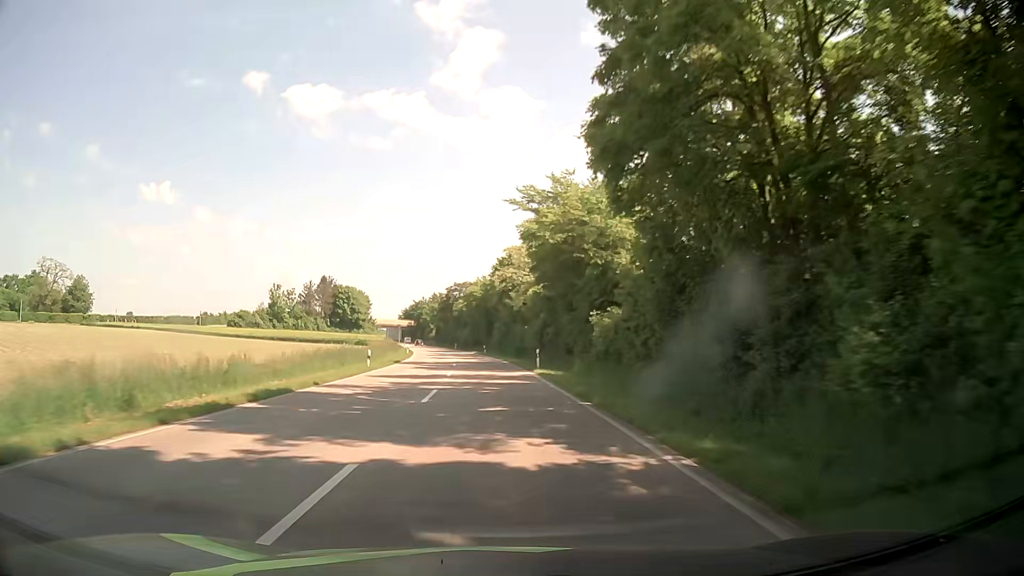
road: secondary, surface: asphalt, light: Day
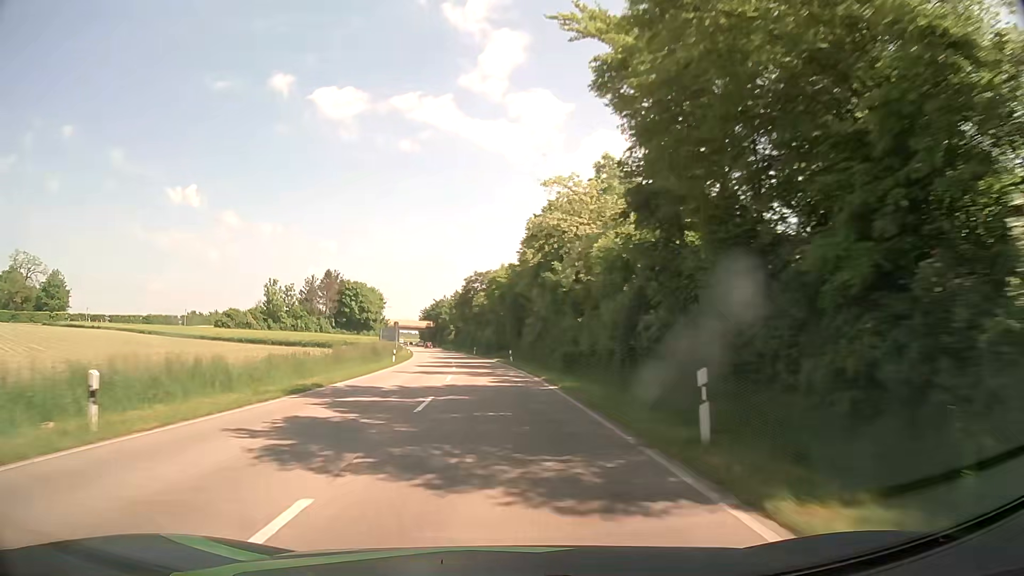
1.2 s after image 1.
(-0.6, +25.9) m; -3°
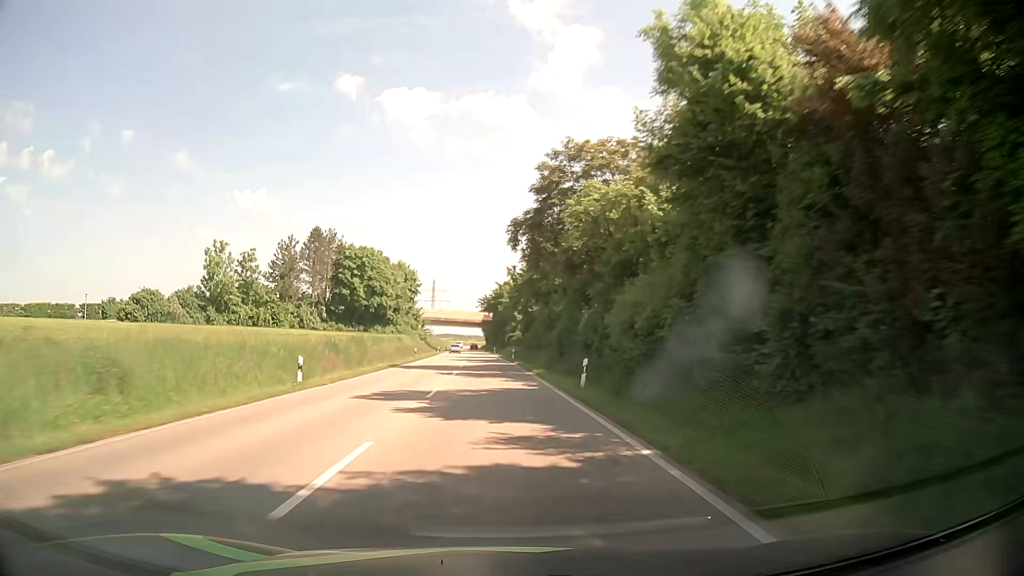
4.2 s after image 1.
(-3.9, +69.5) m; -7°
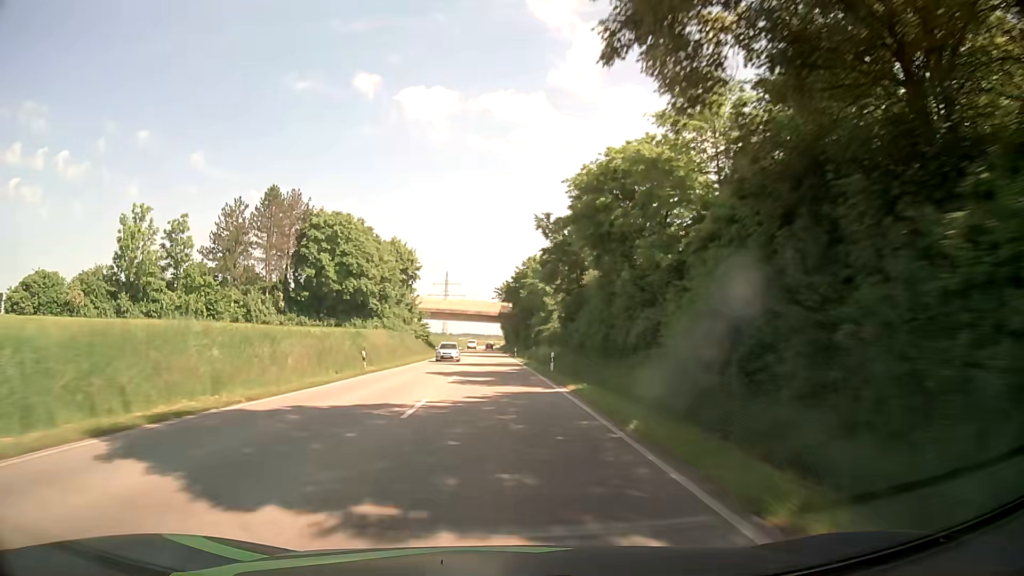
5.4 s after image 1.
(-0.4, +29.3) m; -2°
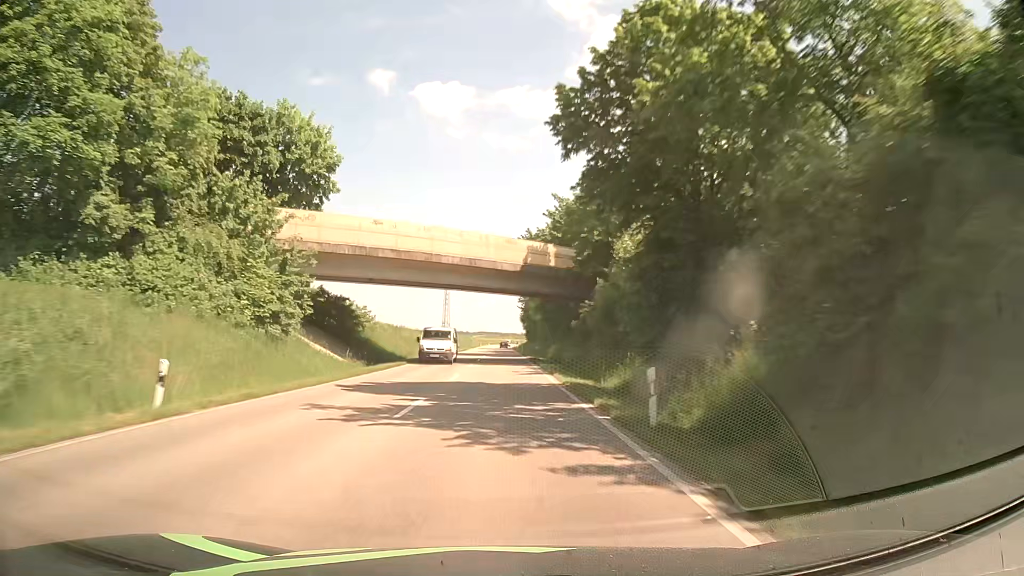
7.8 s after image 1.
(-0.9, +60.8) m; -1°
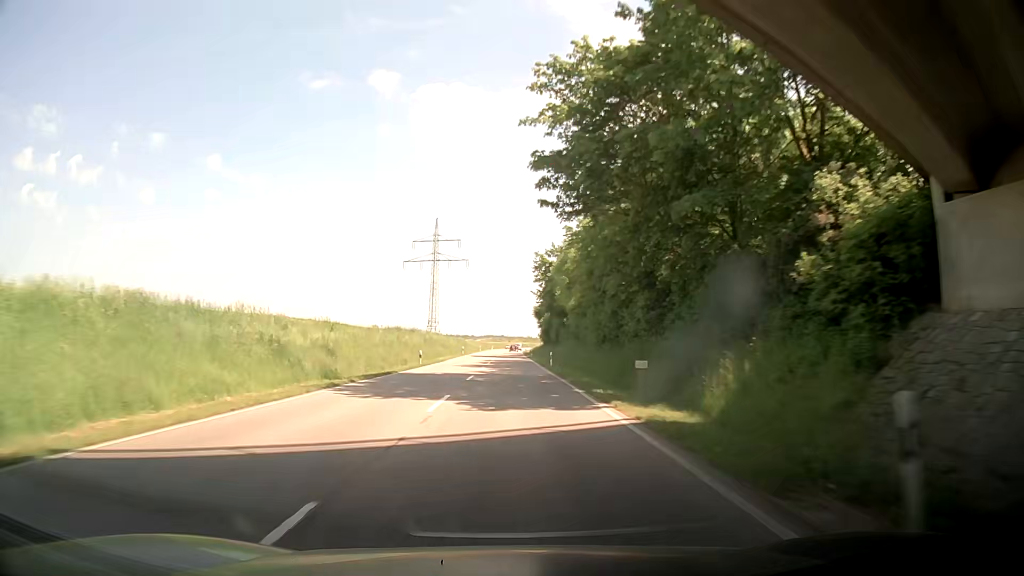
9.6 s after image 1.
(-0.3, +46.4) m; 0°
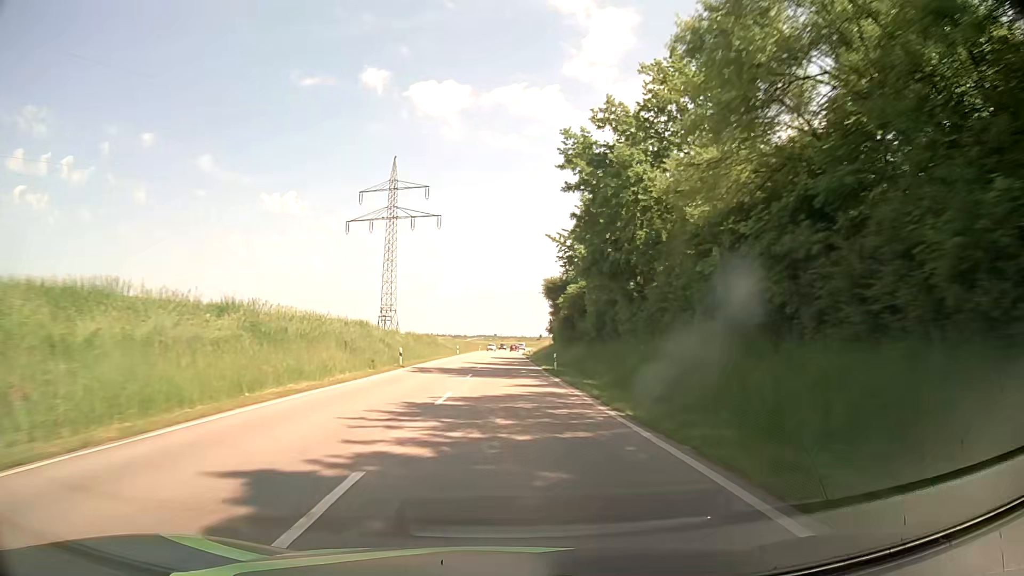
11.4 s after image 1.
(-0.4, +46.8) m; 0°
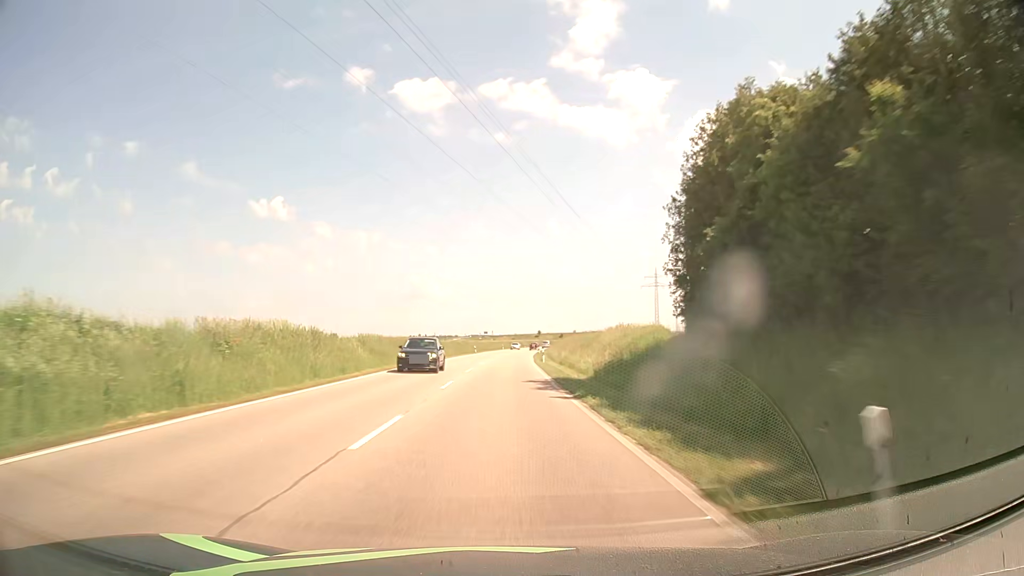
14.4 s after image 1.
(+0.7, +78.6) m; +1°
(0, +10) (0, +20) (0, +30) (0, +40) (0, +50) (+1, +60) (+1, +70) (+1, +80) (+2, +90) (+3, +100) m
